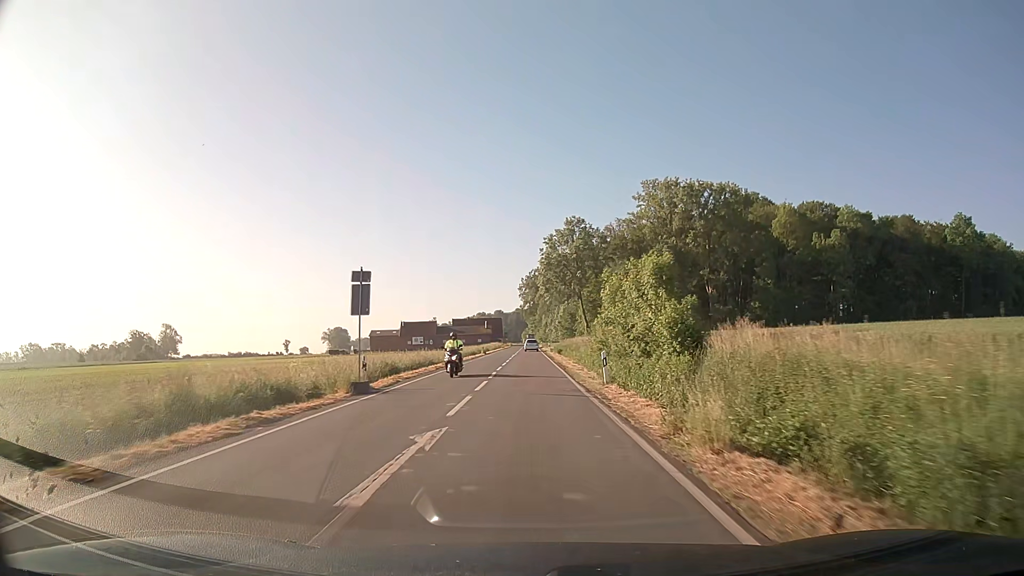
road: secondary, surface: asphalt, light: Day
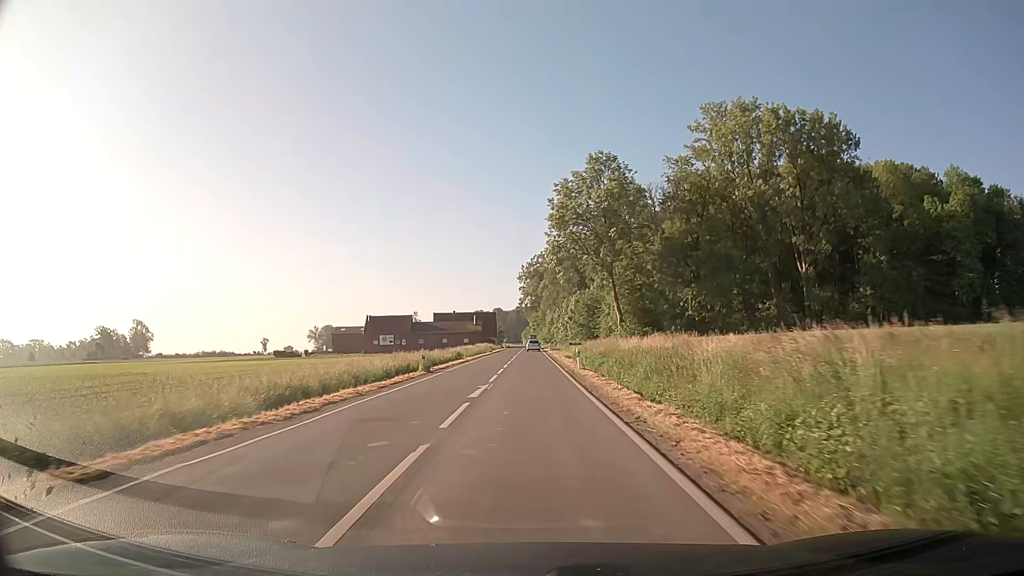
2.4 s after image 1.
(0.0, +43.6) m; 0°
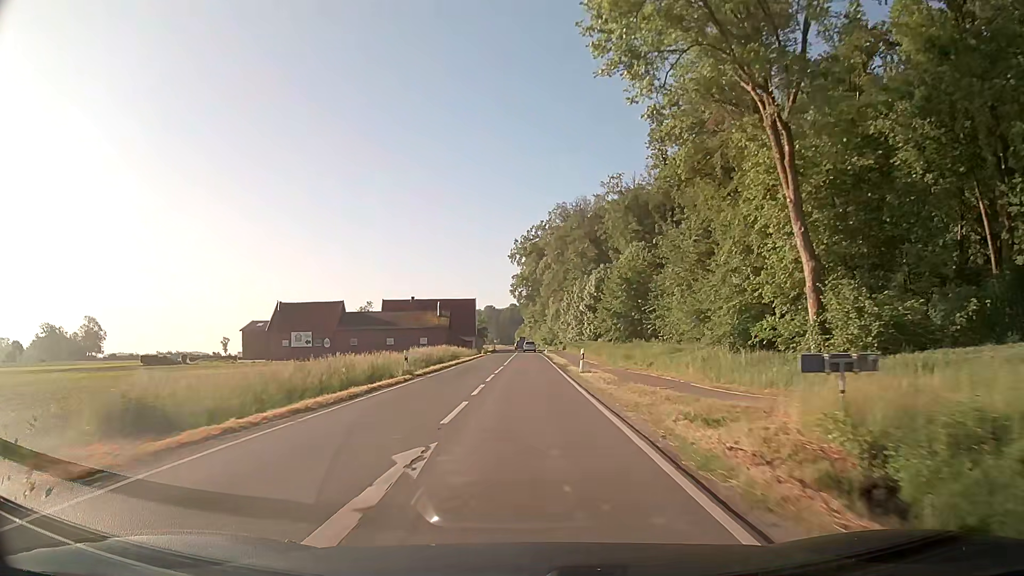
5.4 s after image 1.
(+0.1, +54.6) m; 0°
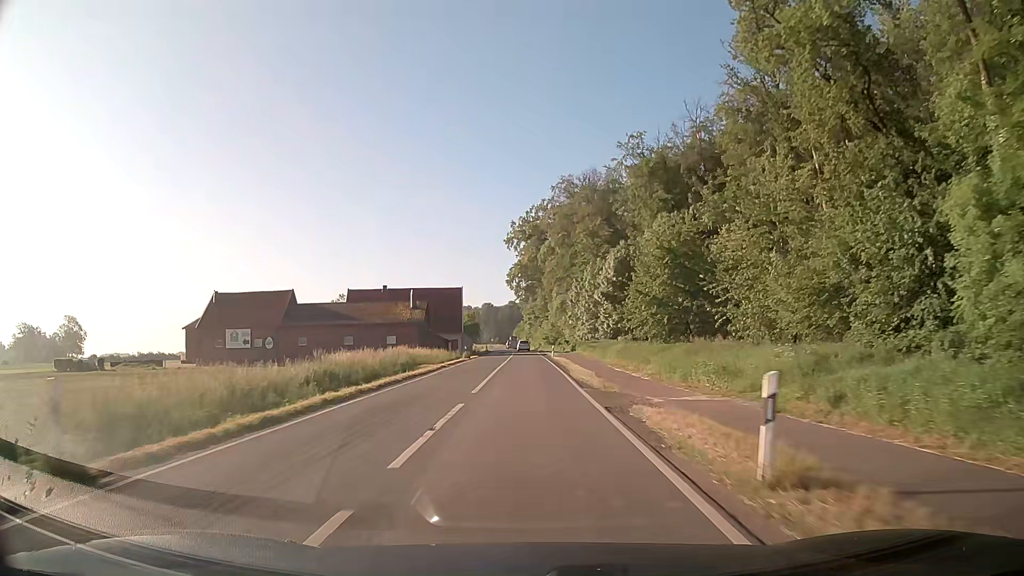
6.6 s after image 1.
(0.0, +21.8) m; 0°
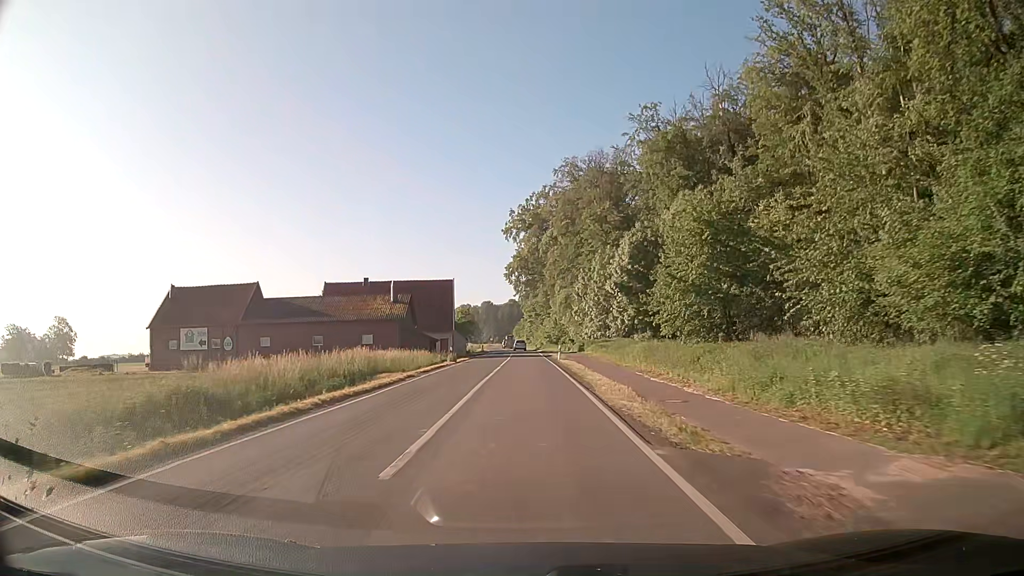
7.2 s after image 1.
(0.0, +10.9) m; 0°
